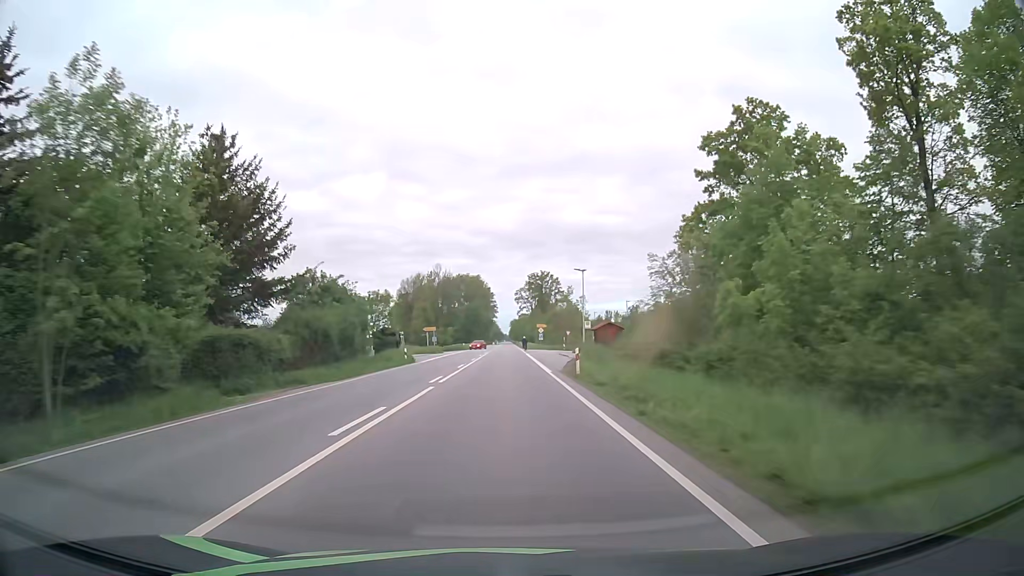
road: primary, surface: asphalt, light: Day
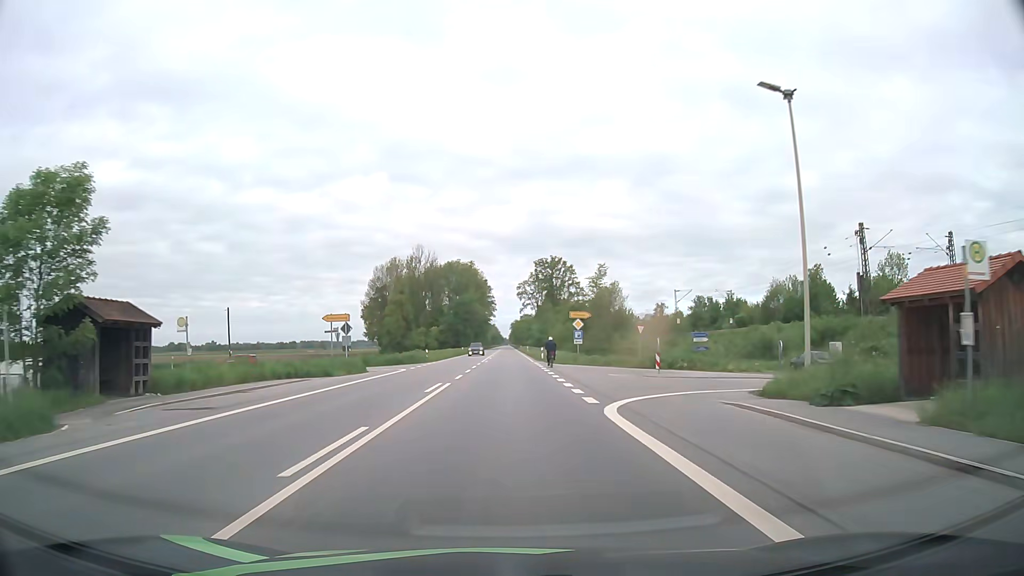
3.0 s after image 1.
(+0.1, +50.1) m; 0°
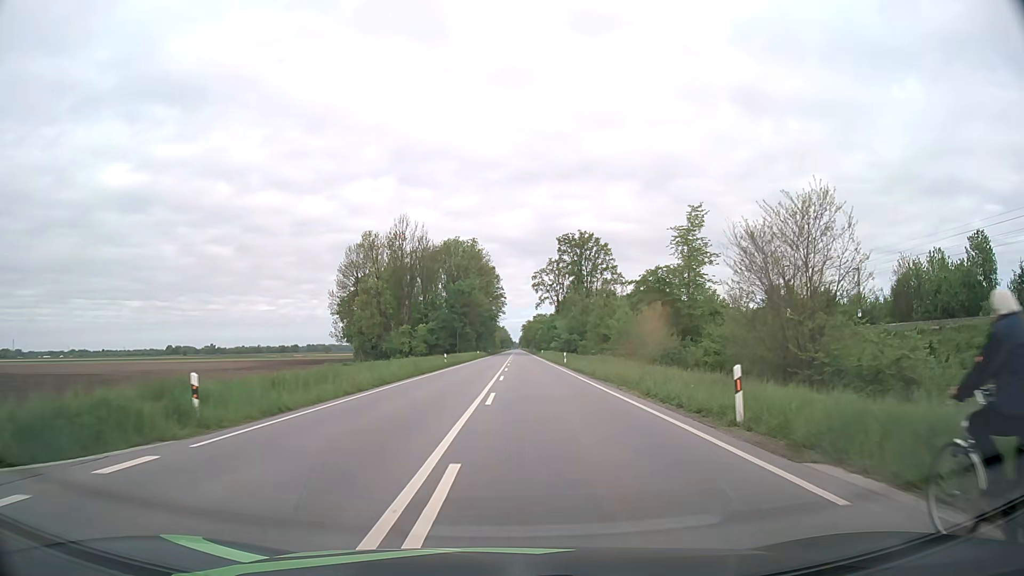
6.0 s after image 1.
(-0.5, +46.2) m; -1°
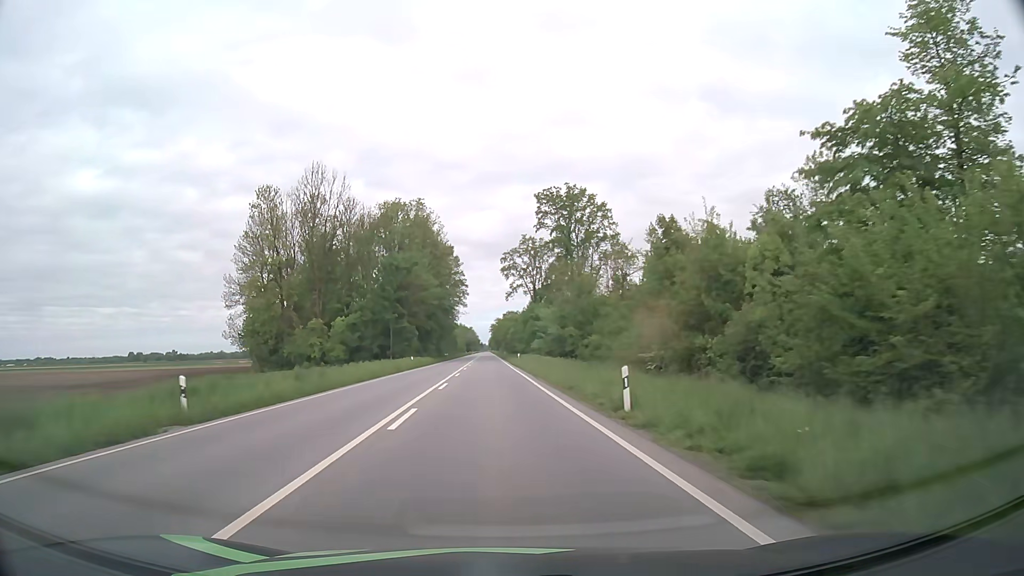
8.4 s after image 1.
(+1.6, +41.1) m; +3°
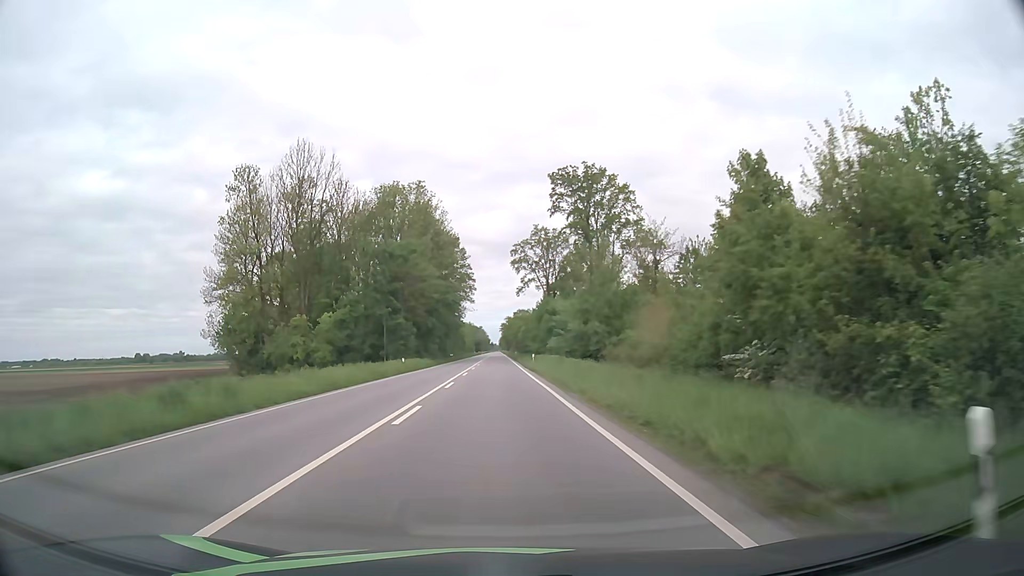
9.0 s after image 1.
(-0.1, +11.3) m; -1°
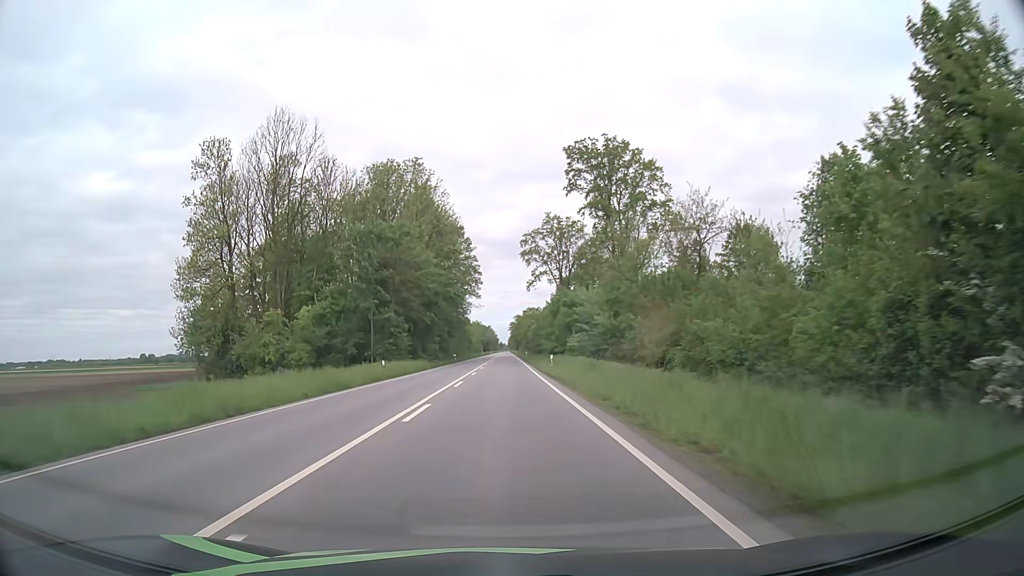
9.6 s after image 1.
(-0.1, +11.6) m; -1°
